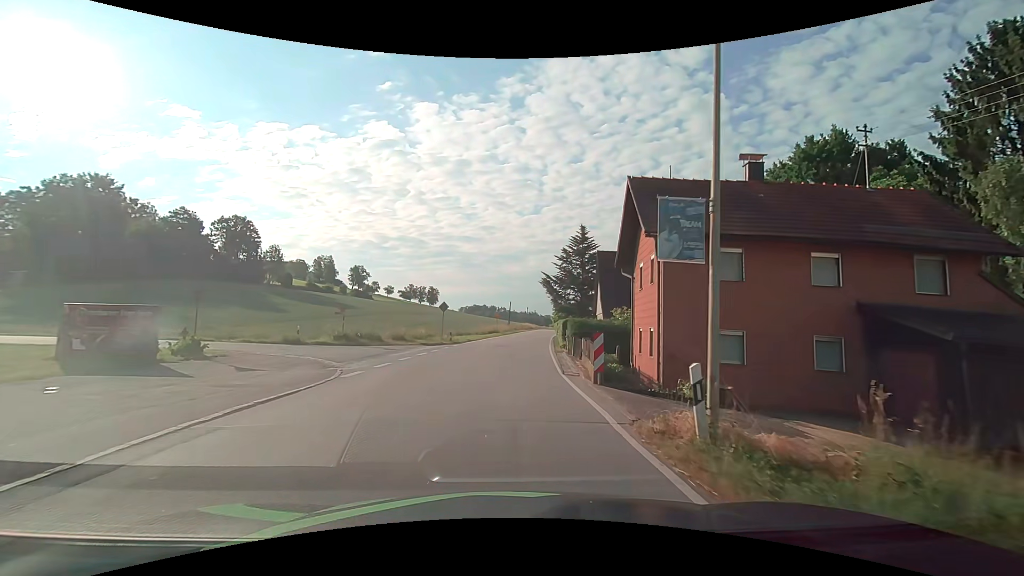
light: Day
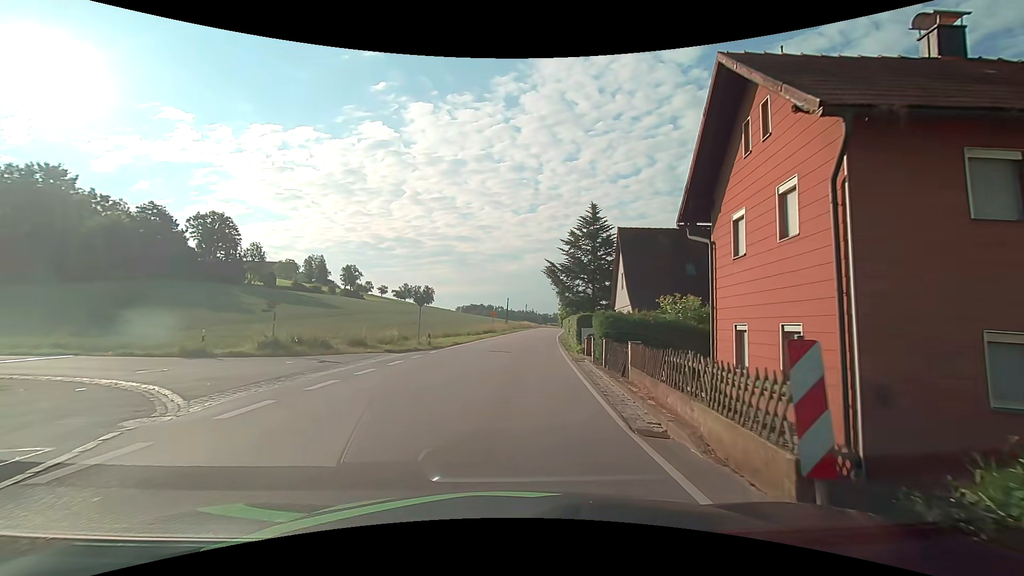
(+0.1, +8.9) m; 0°
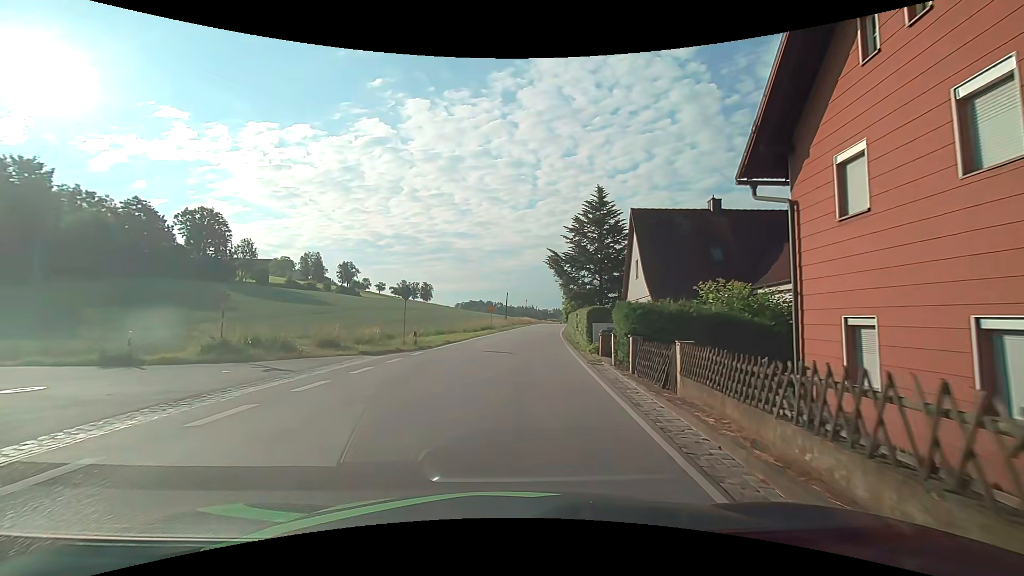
(0.0, +3.9) m; +1°
